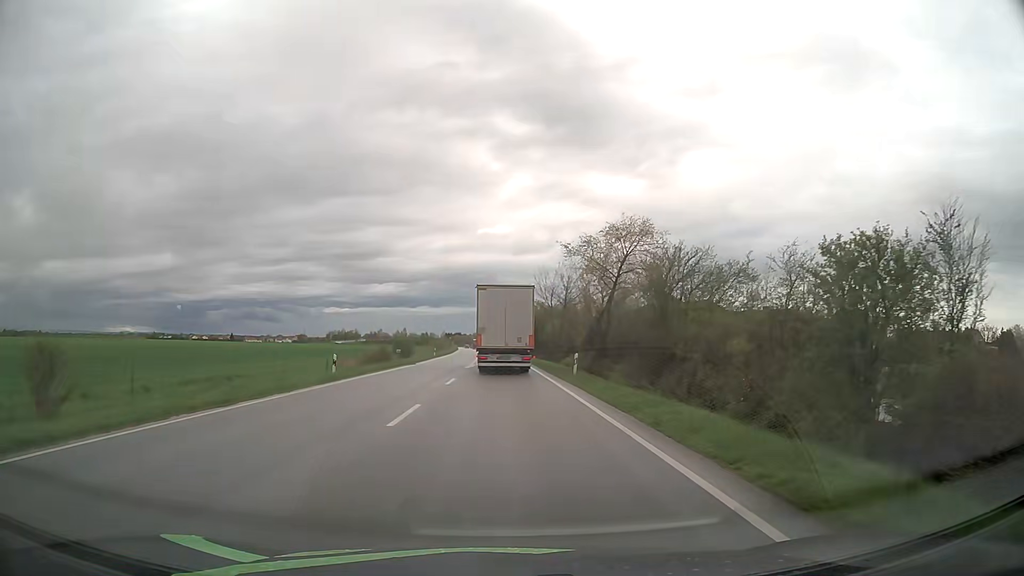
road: primary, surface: asphalt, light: Day
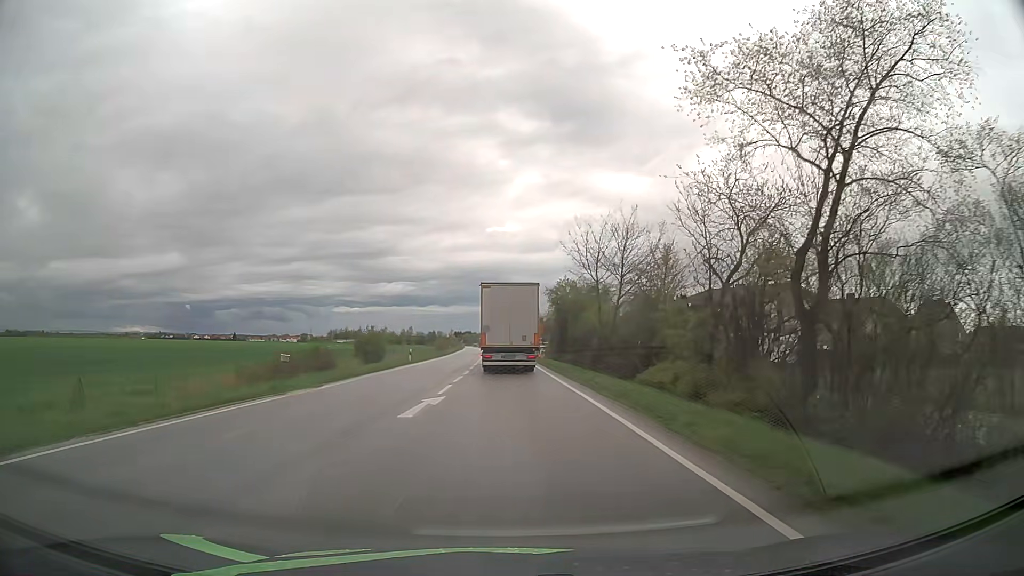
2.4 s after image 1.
(-0.4, +27.9) m; -1°
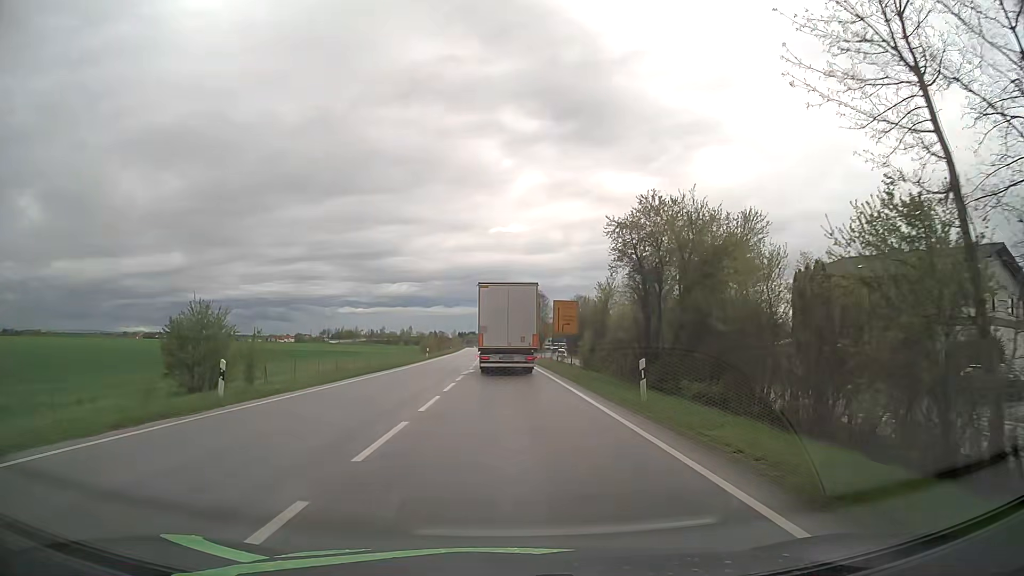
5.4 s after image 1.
(-0.2, +34.6) m; -1°
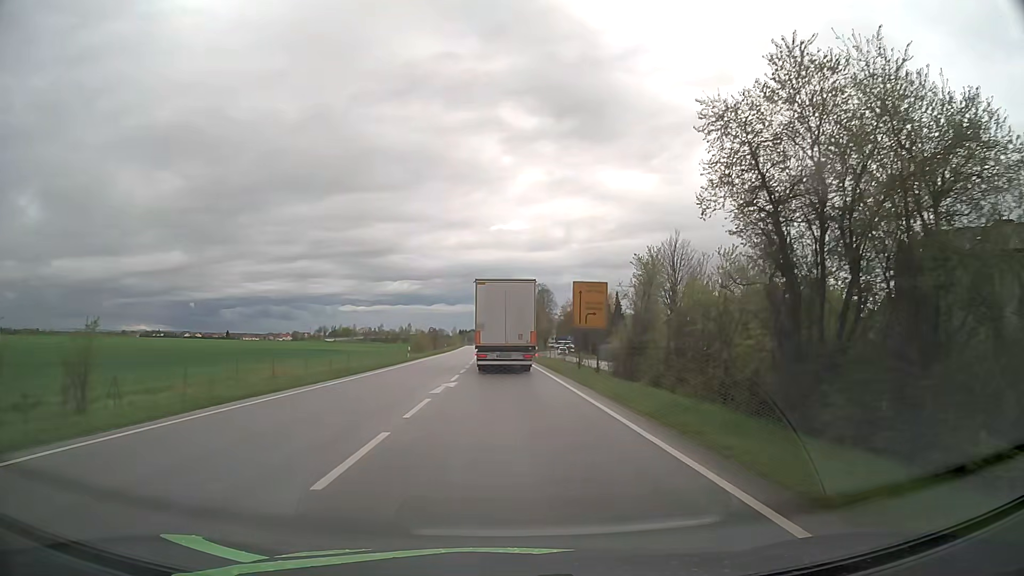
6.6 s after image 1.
(0.0, +13.6) m; 0°
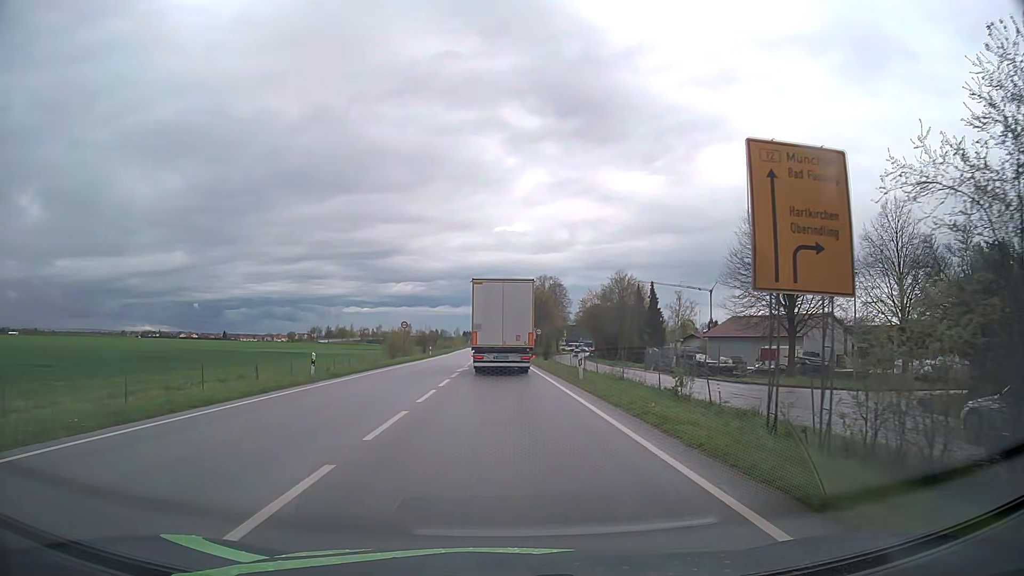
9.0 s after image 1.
(-0.1, +26.7) m; -1°
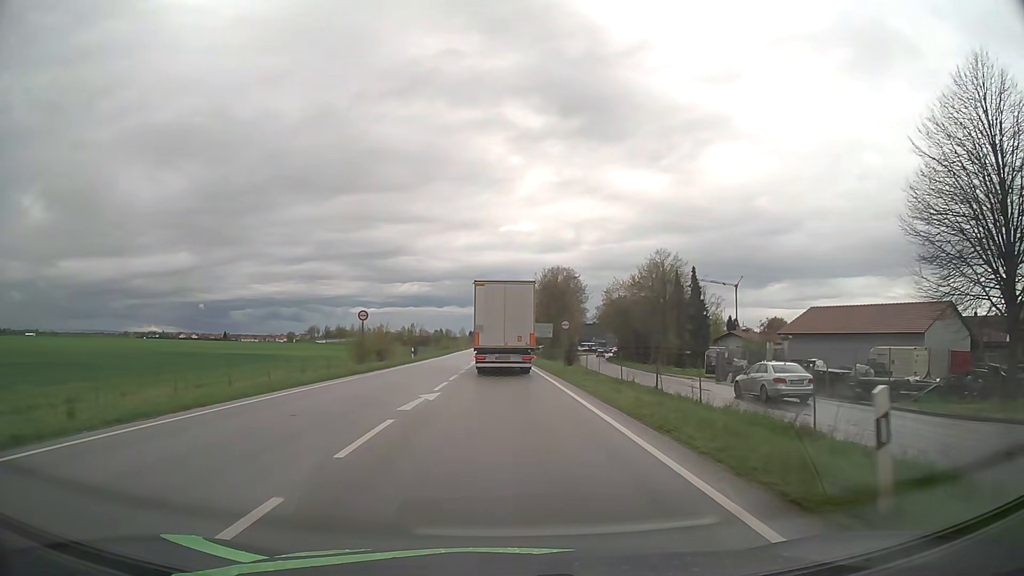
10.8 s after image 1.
(-0.1, +19.7) m; 0°
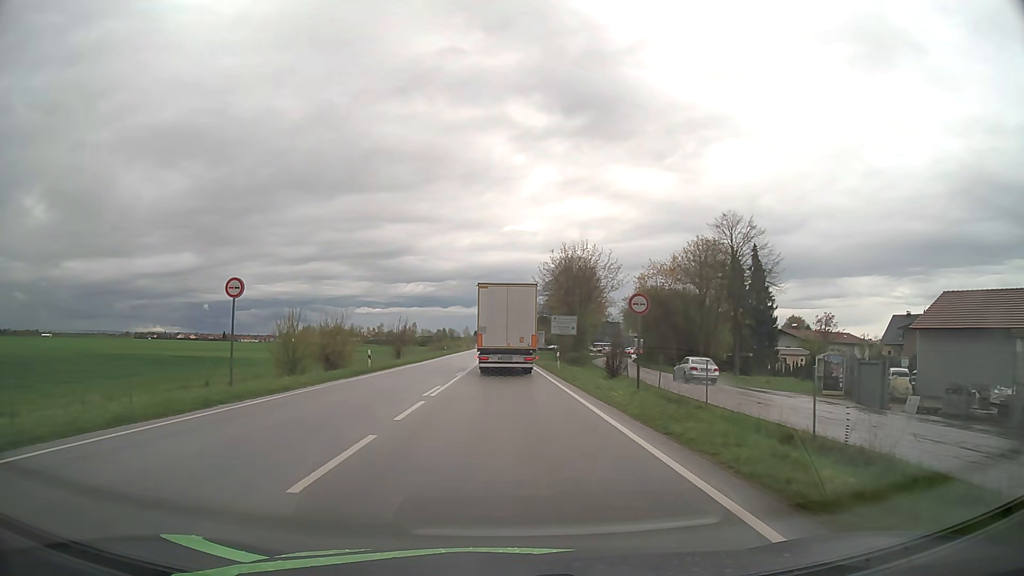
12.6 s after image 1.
(-0.1, +19.8) m; 0°
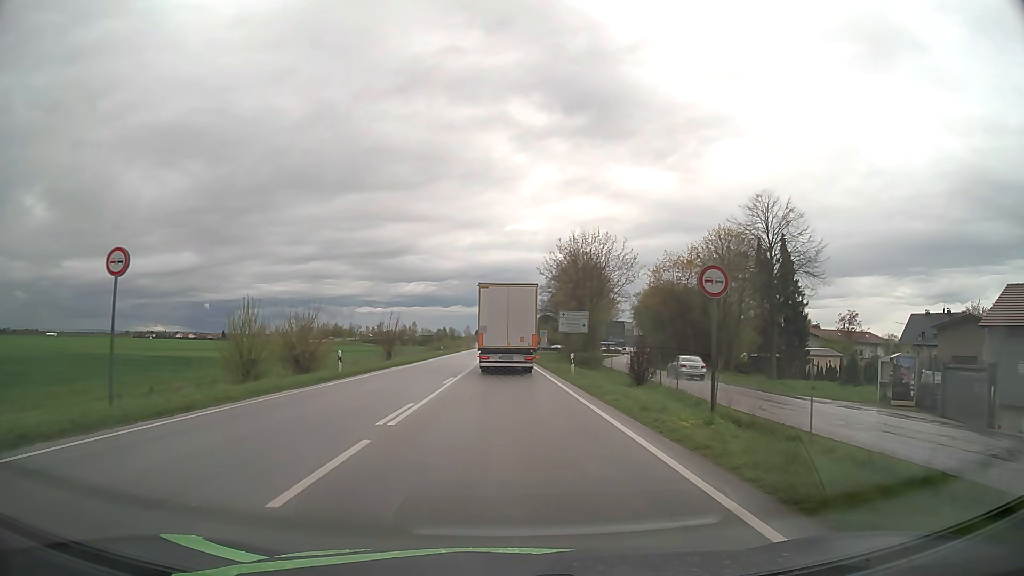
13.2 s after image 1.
(0.0, +6.7) m; 0°
